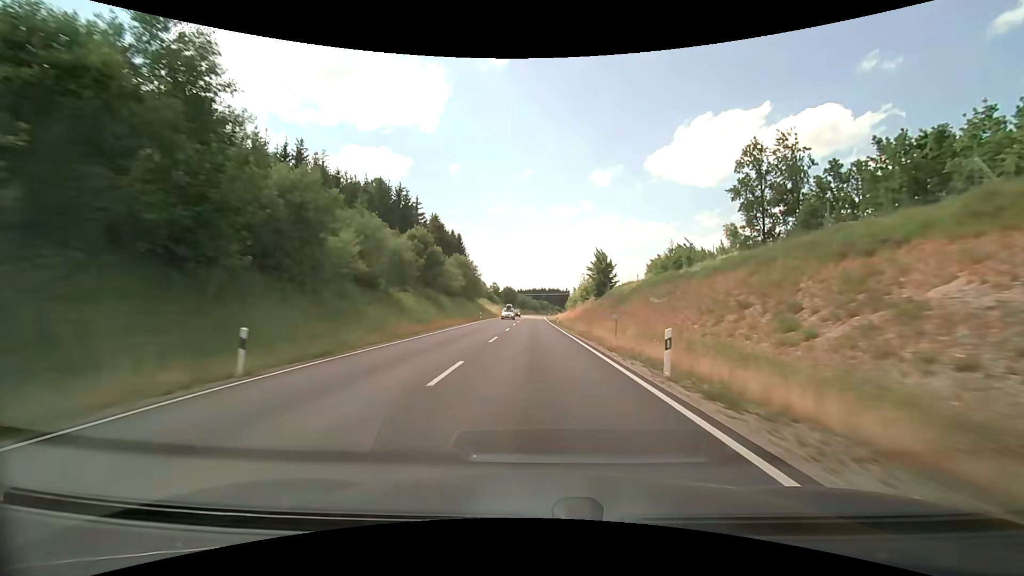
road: primary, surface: asphalt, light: Day
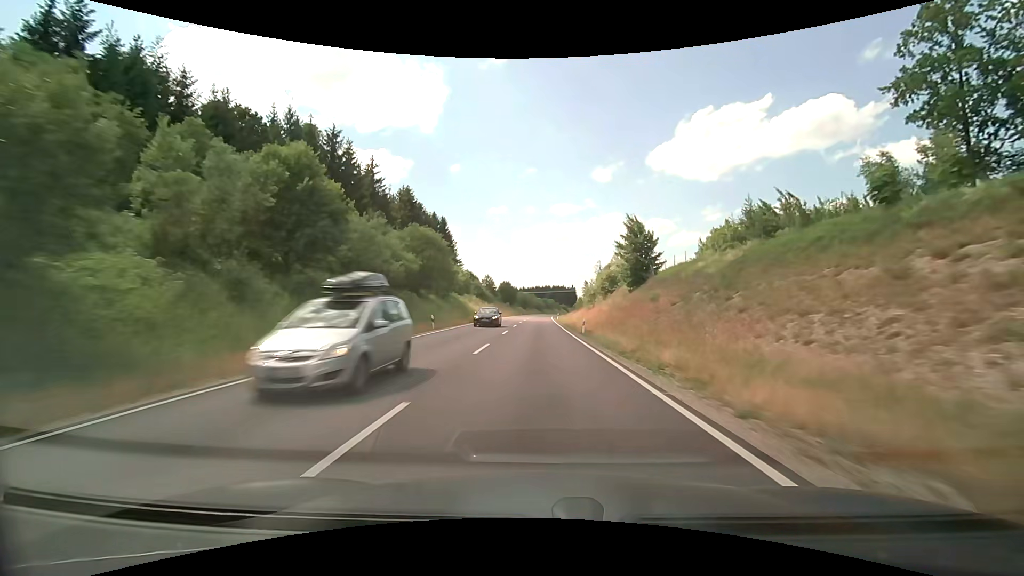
(+0.1, +30.0) m; 0°
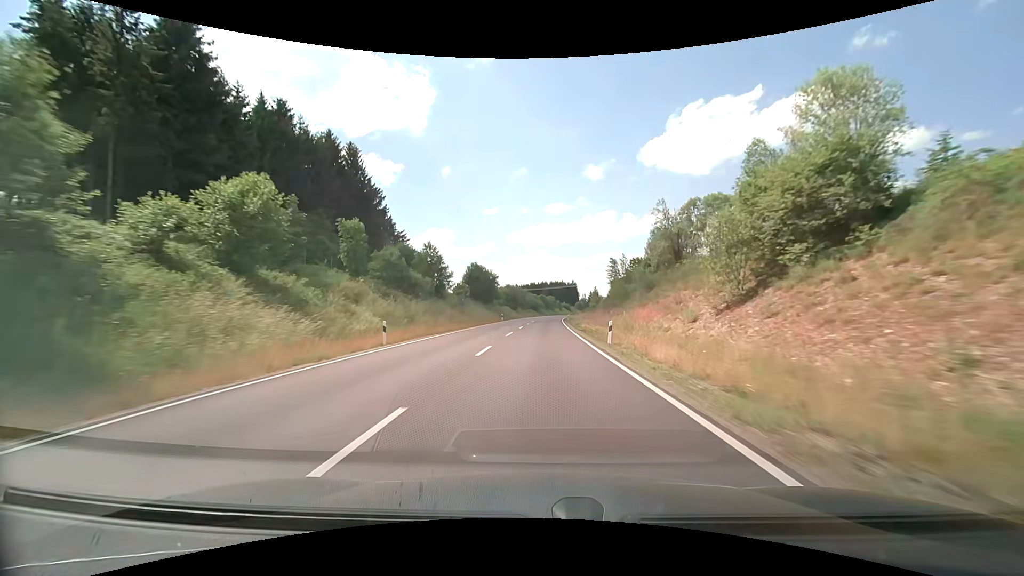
(0.0, +60.8) m; 0°
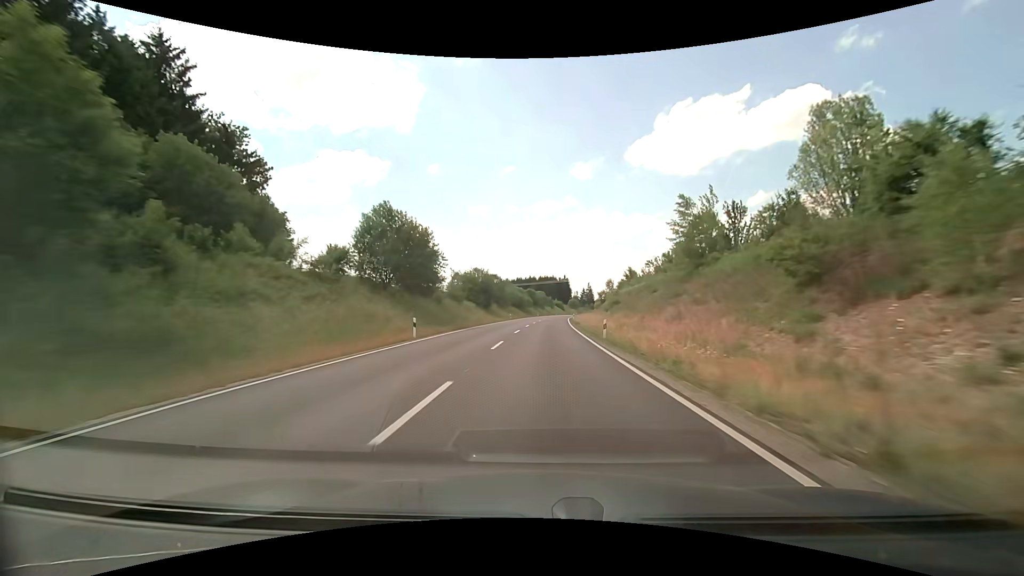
(+0.4, +46.0) m; +1°
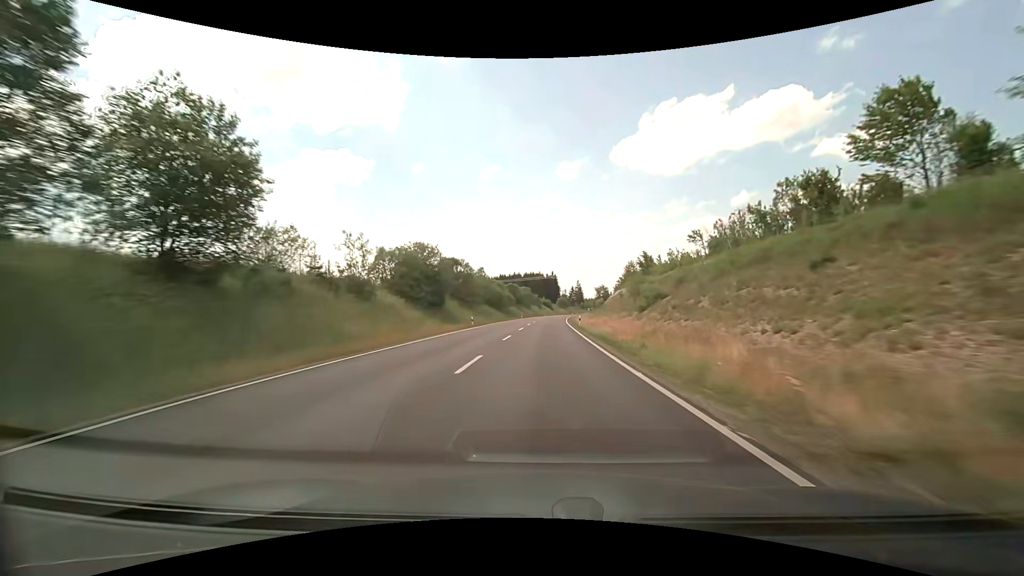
(+0.4, +30.8) m; +2°
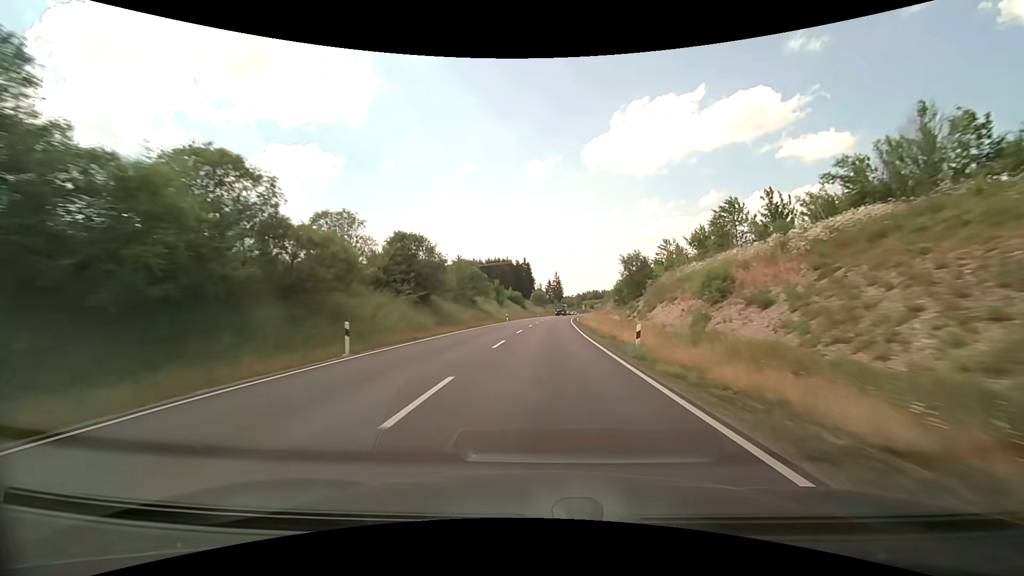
(+2.2, +77.2) m; +3°
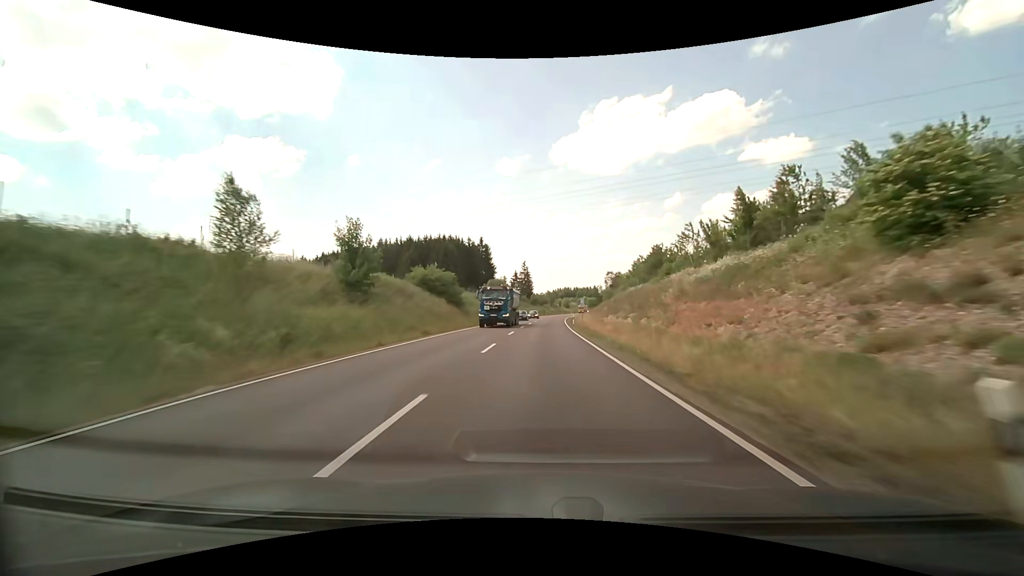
(+2.0, +62.4) m; +4°
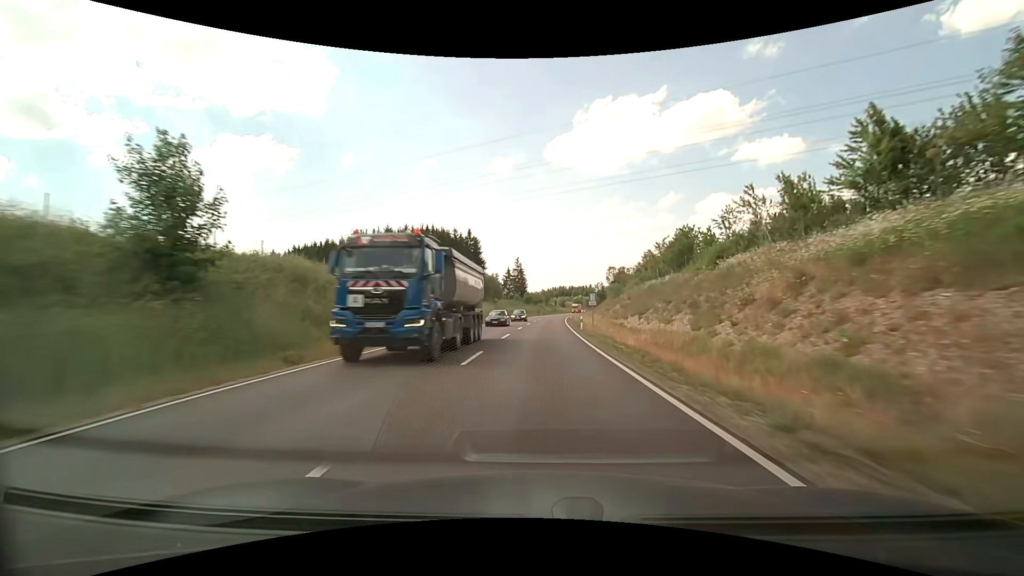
(+0.1, +15.7) m; +1°
(0, +10) (0, +20) (0, +30) (+1, +40) (+1, +50) (+1, +60) (+2, +70) (+3, +80) (+3, +90) (+4, +100) m
